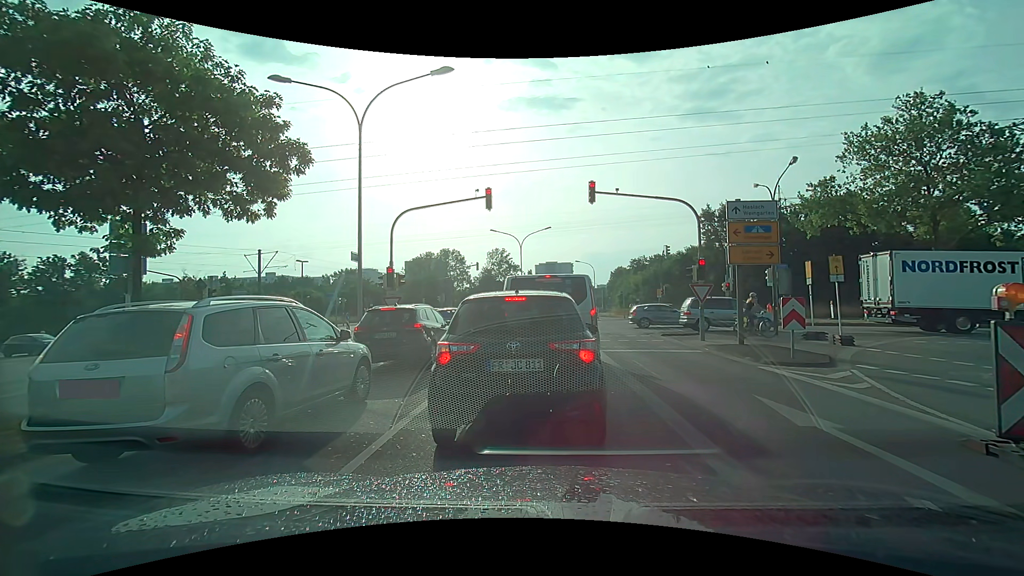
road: secondary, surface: asphalt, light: Day
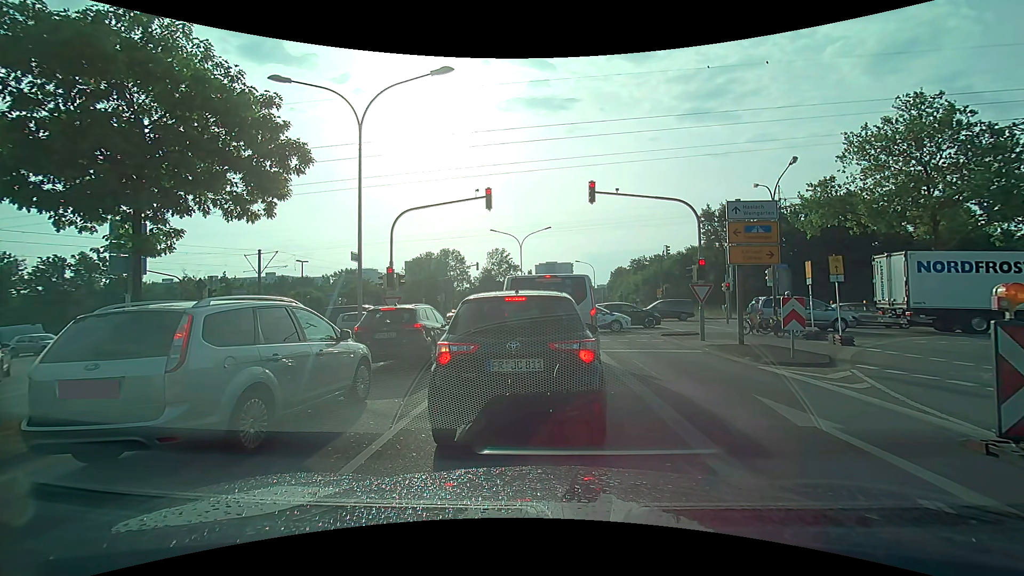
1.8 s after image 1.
(0.0, 0.0) m; 0°
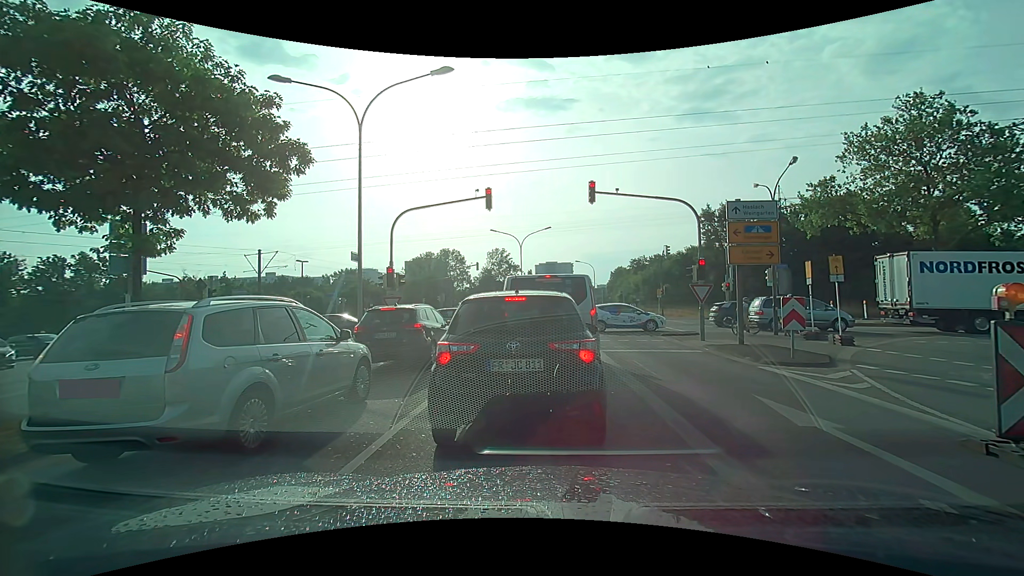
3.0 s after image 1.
(0.0, 0.0) m; 0°
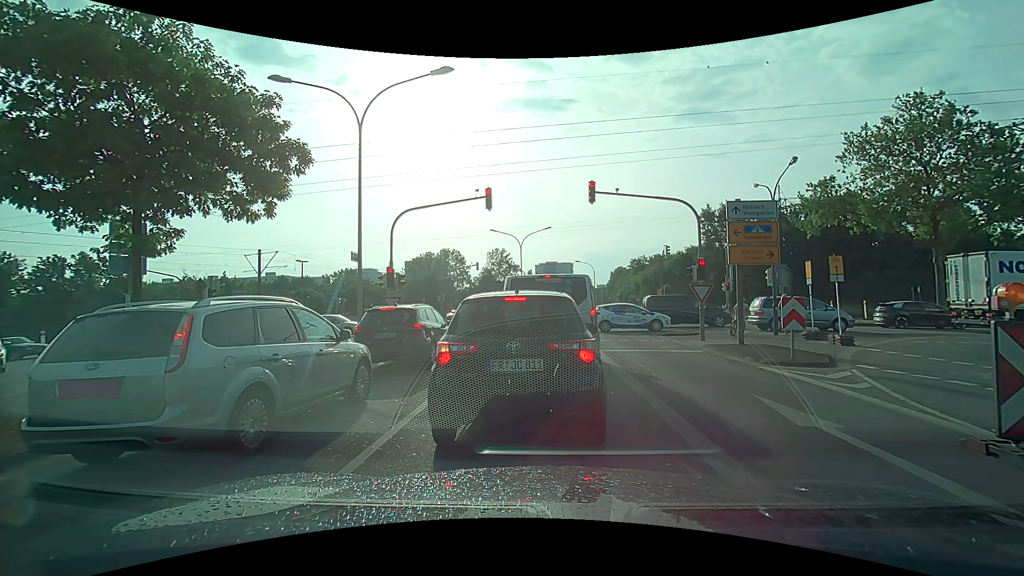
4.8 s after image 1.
(0.0, 0.0) m; 0°
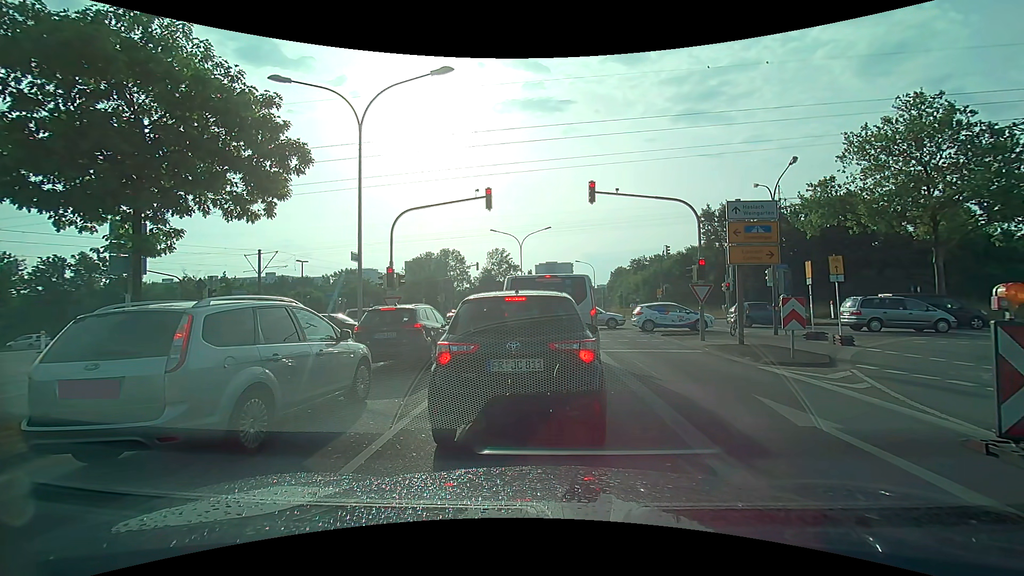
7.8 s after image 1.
(0.0, 0.0) m; 0°
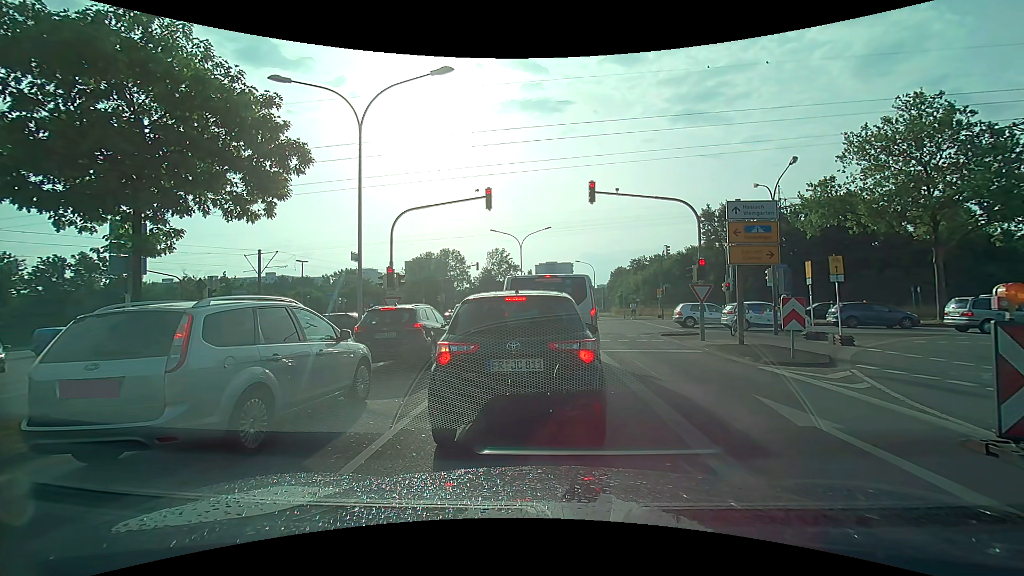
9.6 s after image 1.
(0.0, 0.0) m; 0°
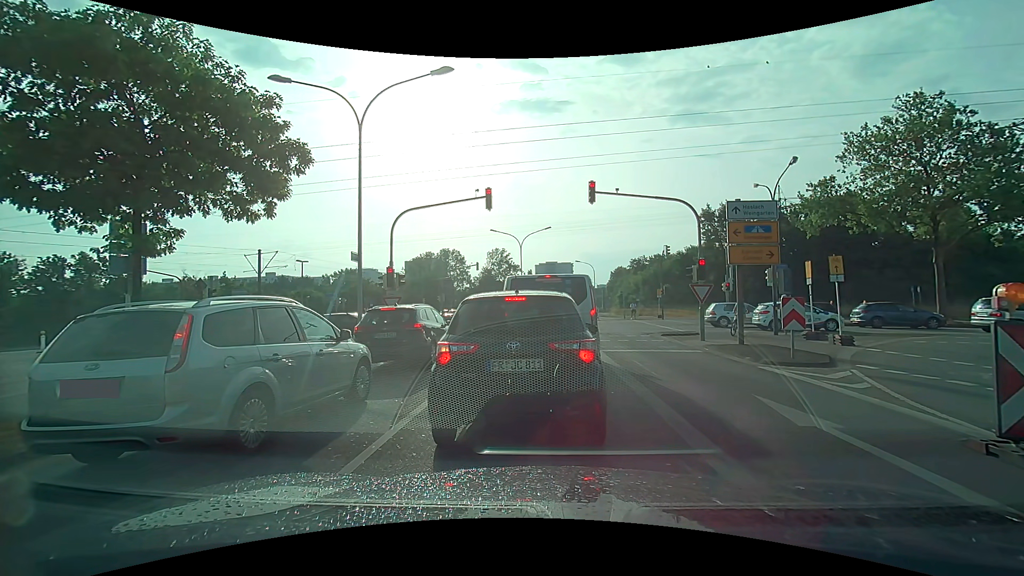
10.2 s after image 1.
(0.0, 0.0) m; 0°
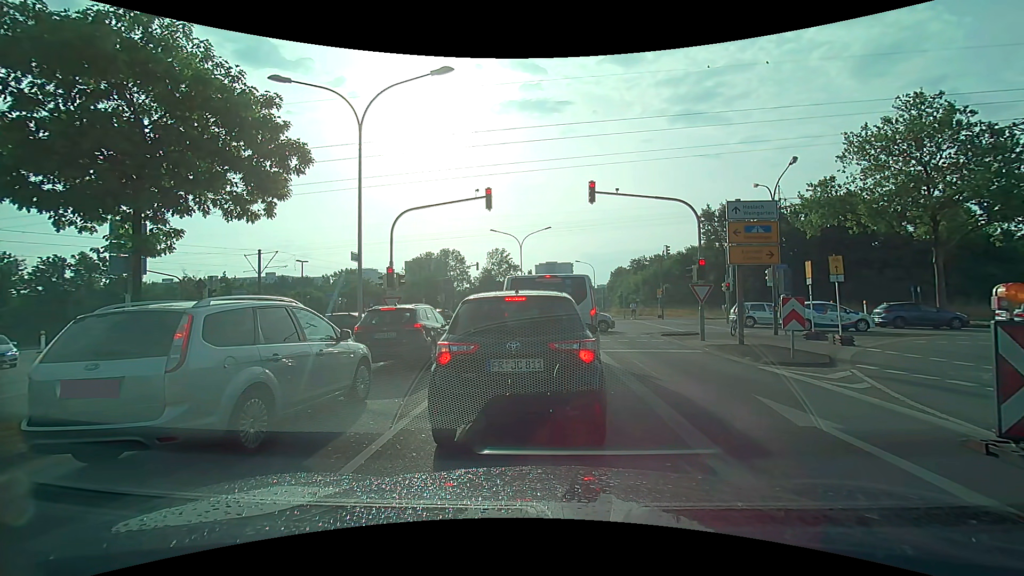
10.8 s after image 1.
(0.0, 0.0) m; 0°
(0, +10) (+1, +20) (+1, +30) (-2, +40) (-8, +48) (-17, +51) (-27, +52) (-37, +53) (-47, +54) (-57, +55) m
